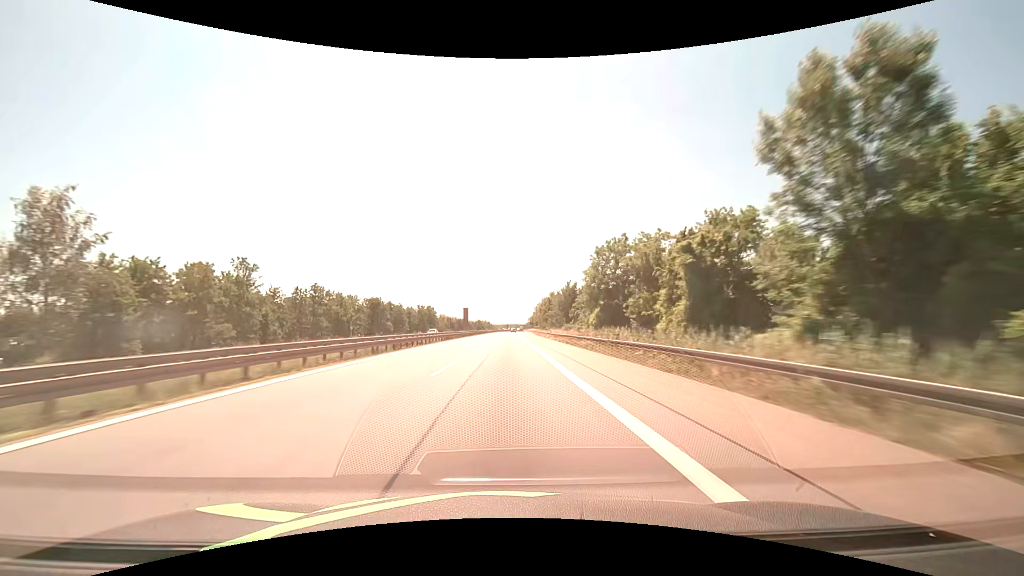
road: motorway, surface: asphalt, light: Day
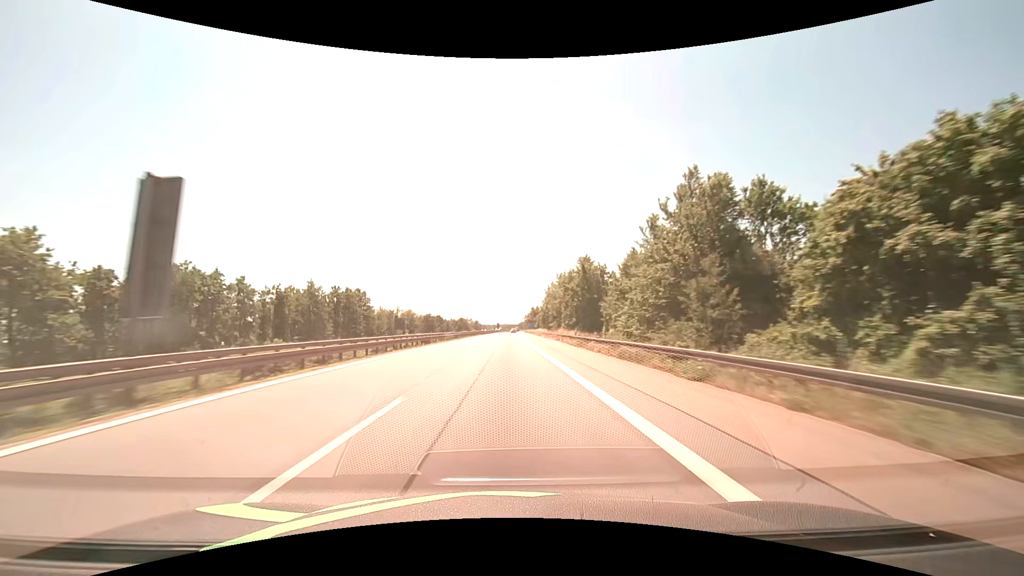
(+0.5, +82.4) m; +1°
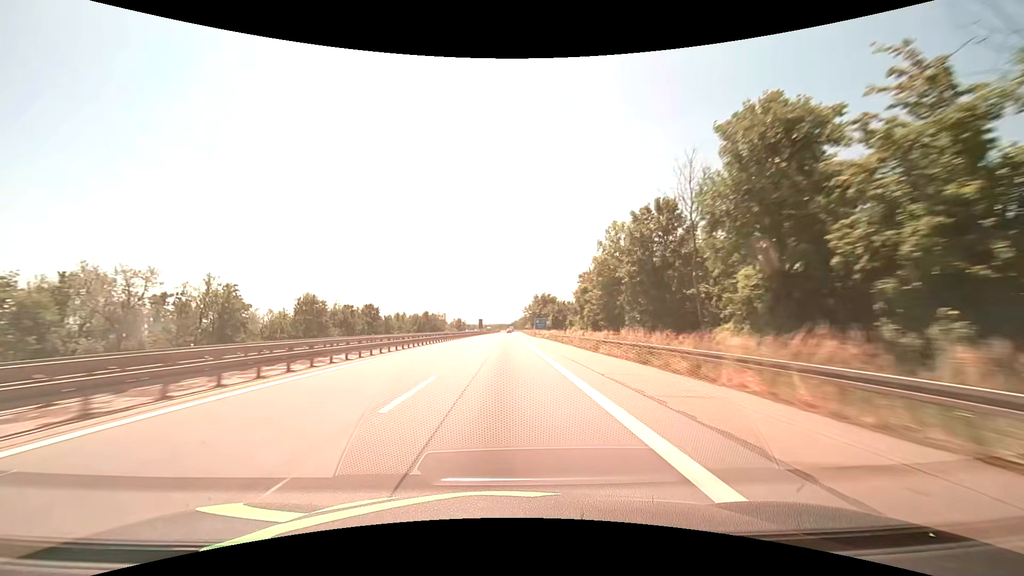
(+0.9, +103.1) m; +1°
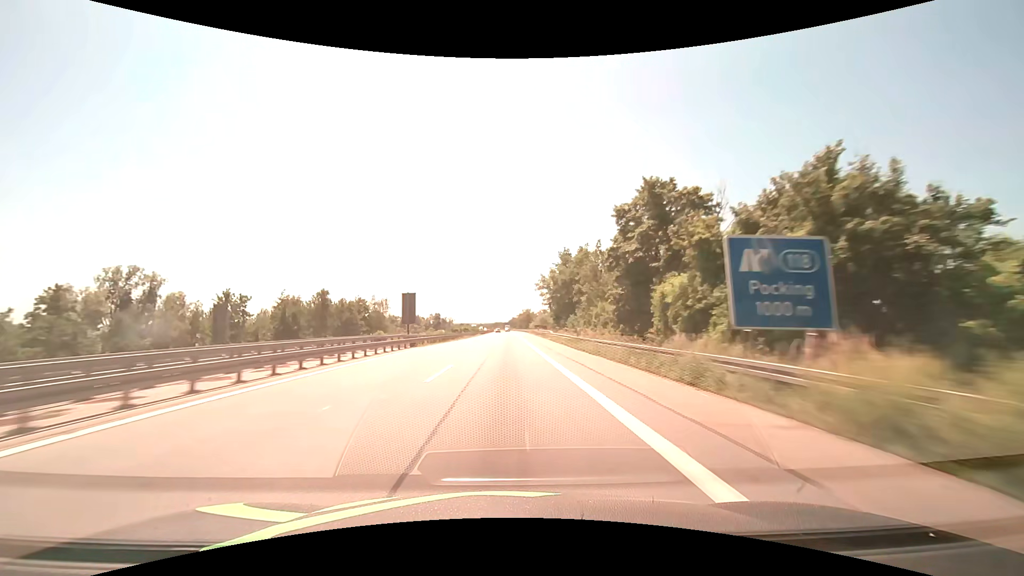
(+0.6, +103.2) m; +1°
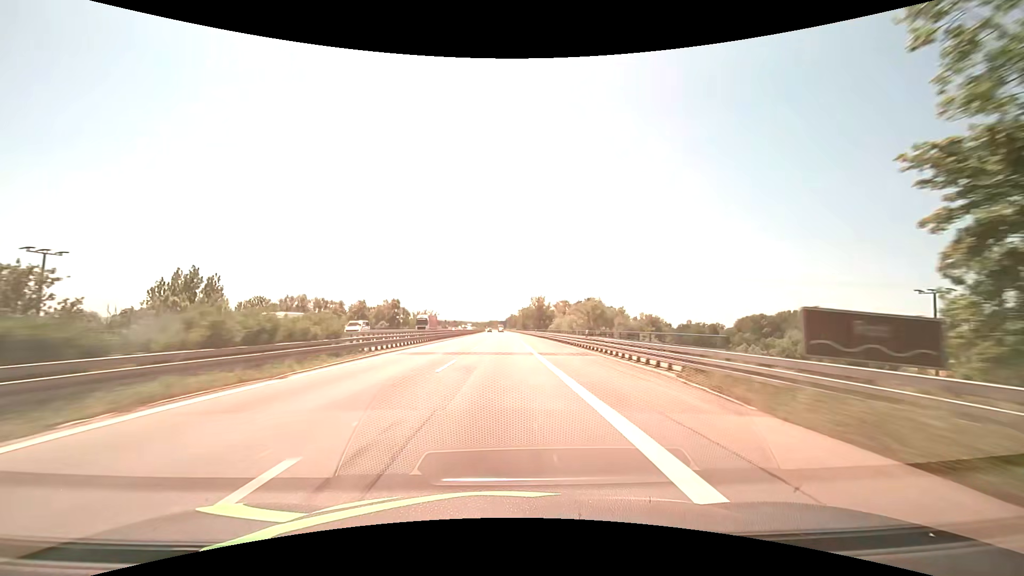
(+0.1, +103.3) m; 0°
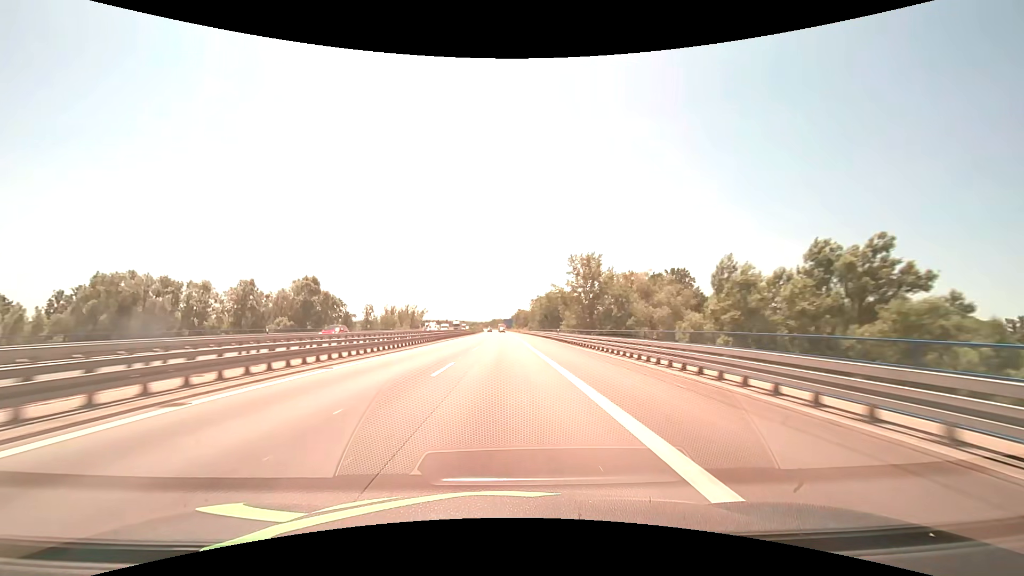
(-0.3, +82.7) m; -1°
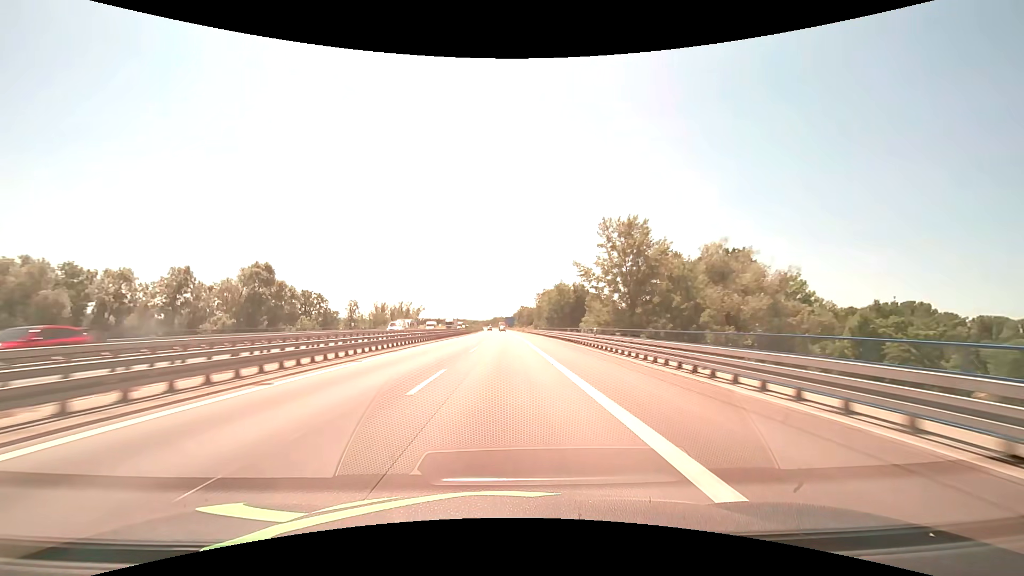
(0.0, +20.7) m; 0°
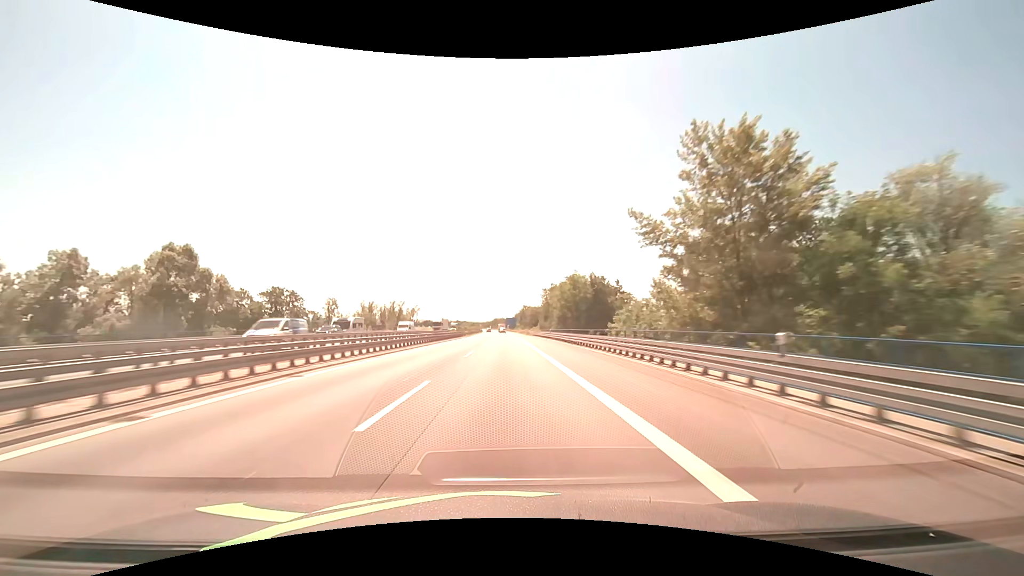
(0.0, +20.7) m; 0°
(0, +10) (0, +20) (0, +30) (0, +40) (0, +50) (0, +60) (0, +70) (0, +80) (0, +90) (-1, +100) m
